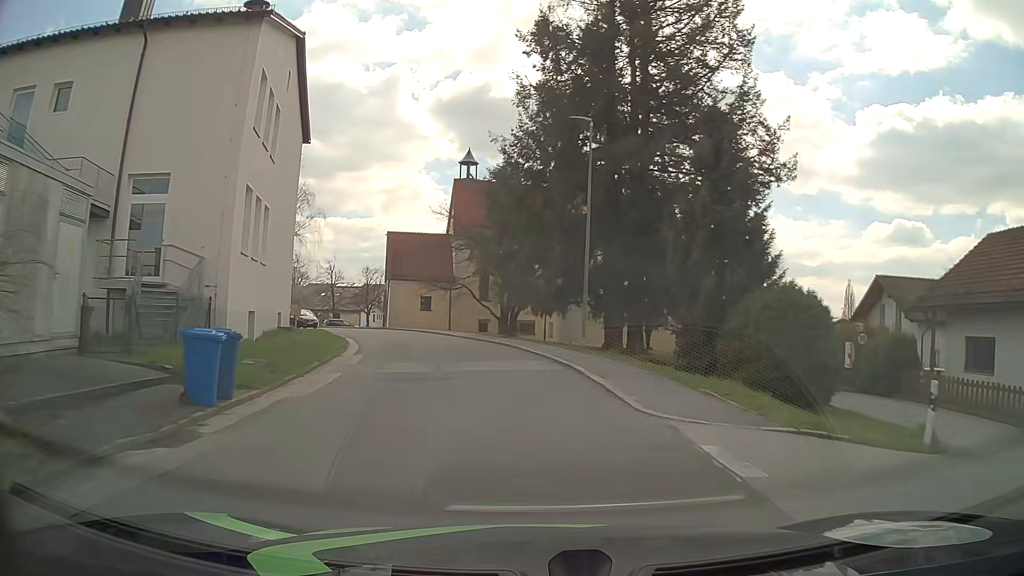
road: residential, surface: asphalt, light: Day
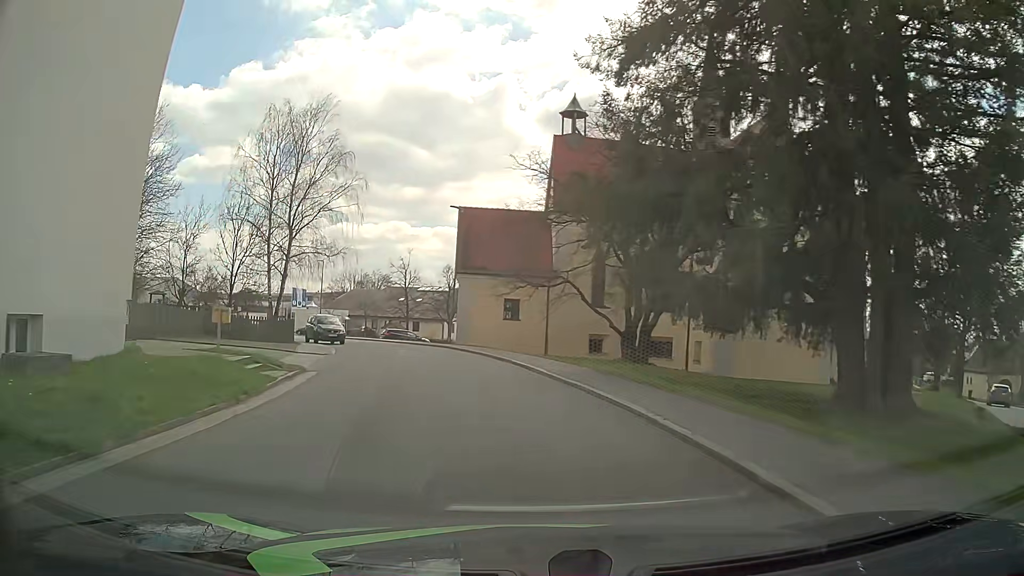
(-1.6, +19.7) m; -9°
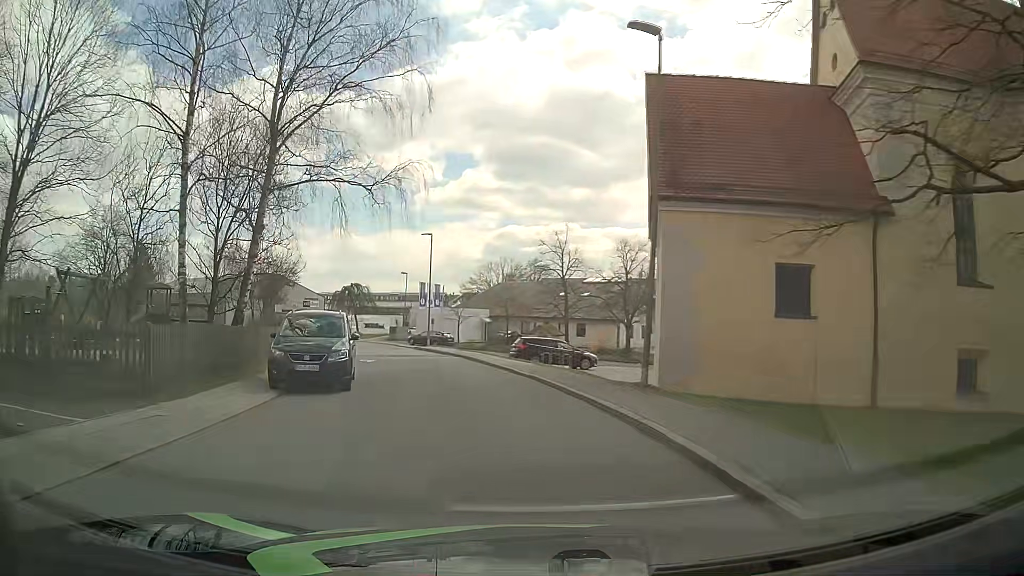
(-3.4, +25.2) m; -15°
(-1, +10) (-2, +20) (-5, +30) (-7, +39) (-11, +49) (-15, +58) (-20, +66) (-26, +74) (-24, +84) (-19, +93) m
